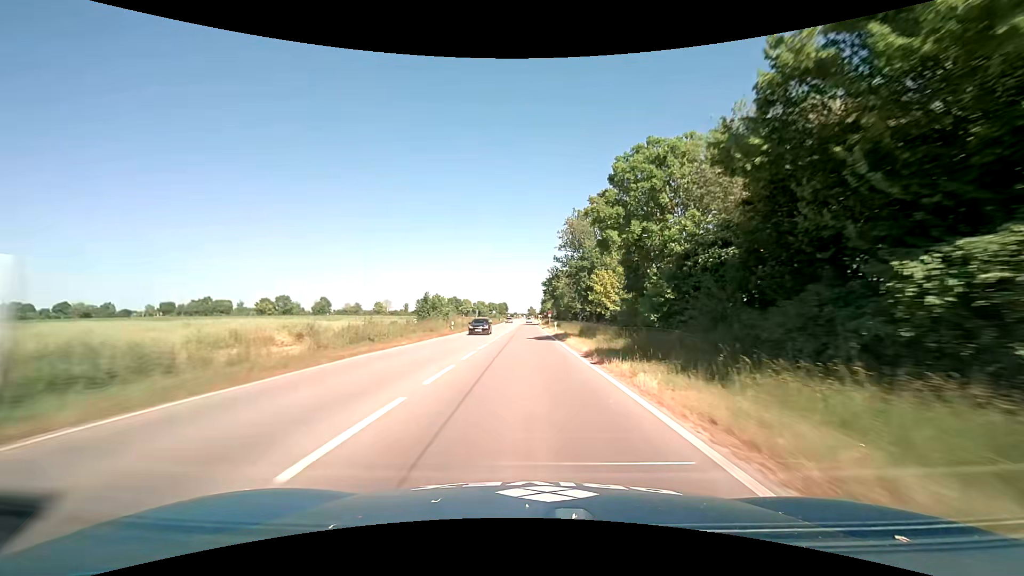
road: primary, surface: asphalt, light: Day
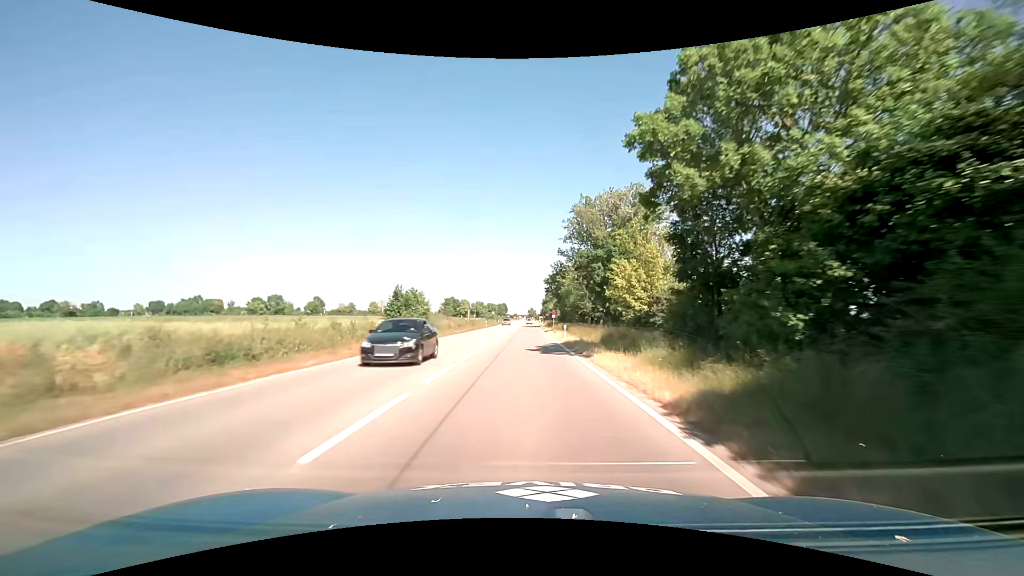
(0.0, +11.4) m; 0°
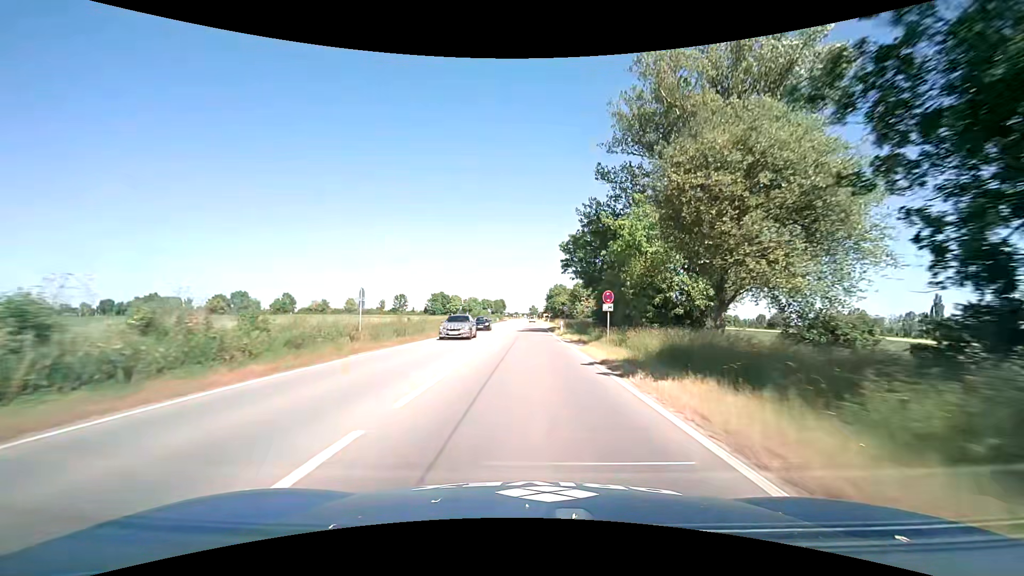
(-0.1, +44.4) m; 0°
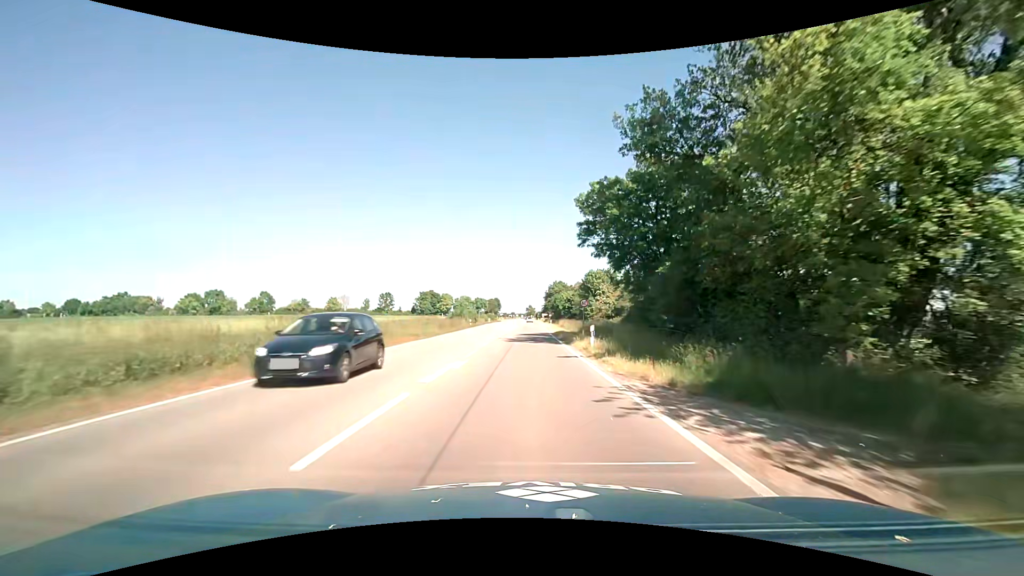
(0.0, +20.6) m; 0°
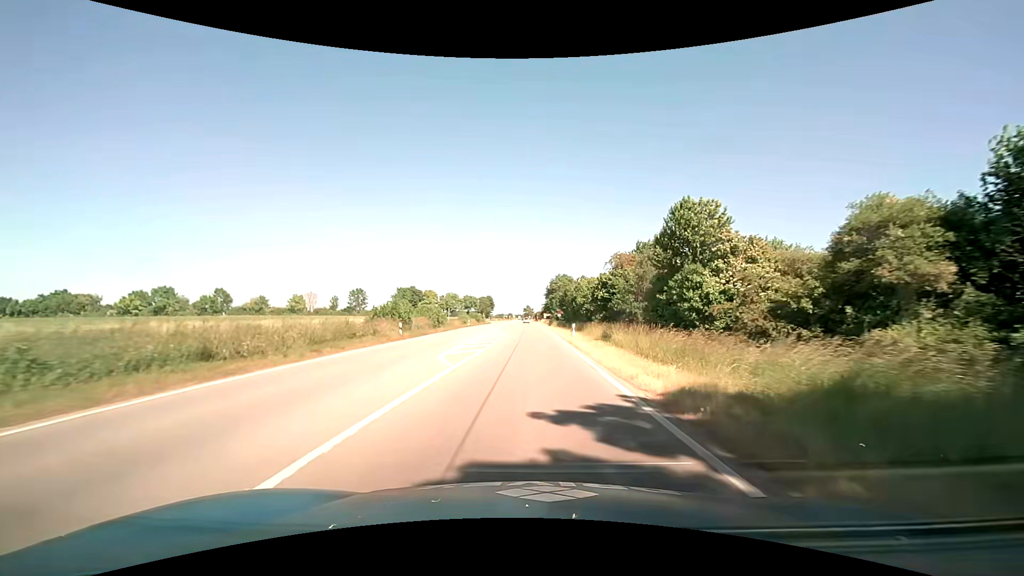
(+0.2, +37.4) m; 0°
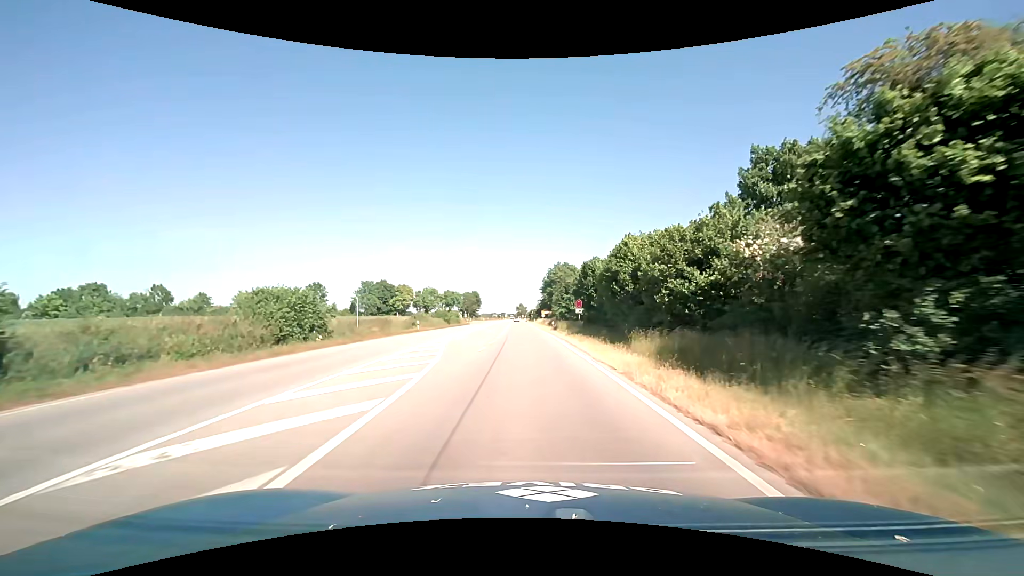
(+0.3, +33.9) m; +1°
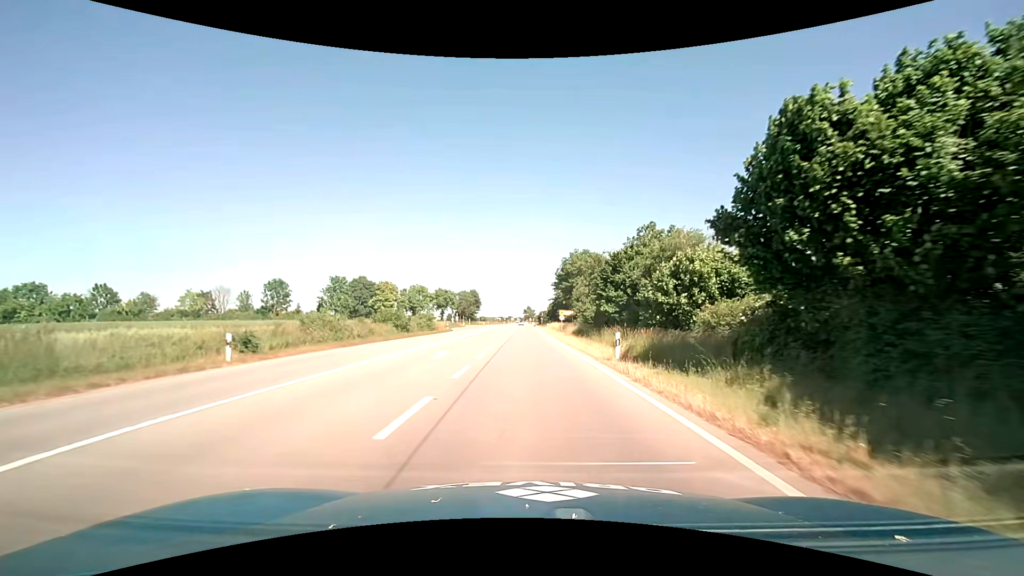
(-0.2, +32.2) m; -1°
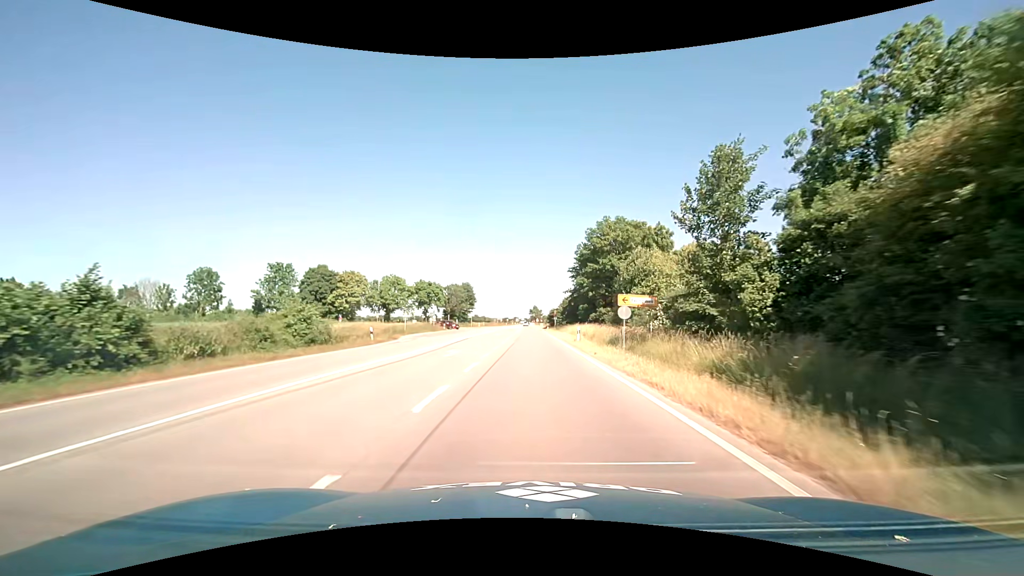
(-0.3, +34.6) m; -1°
(0, +10) (0, +20) (0, +30) (0, +40) (0, +50) (0, +60) (0, +70) (0, +80) (0, +90) (0, +100) m
